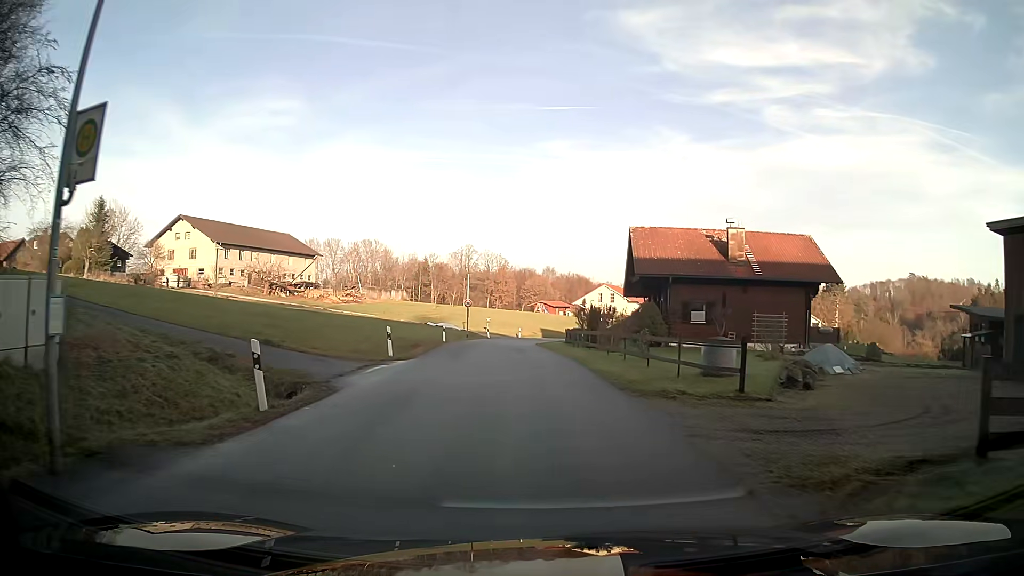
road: residential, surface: asphalt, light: Day
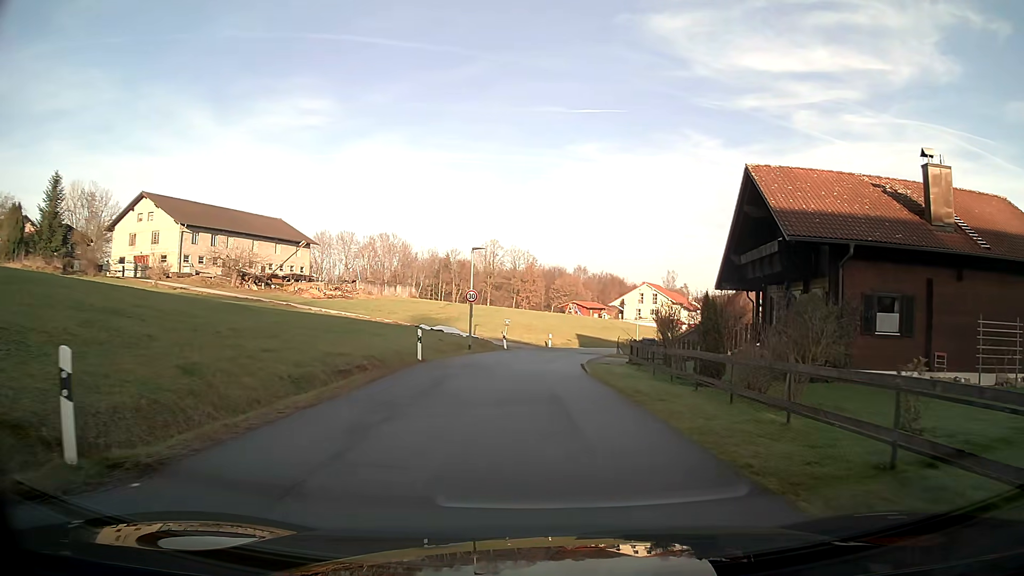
(-0.4, +17.8) m; -2°
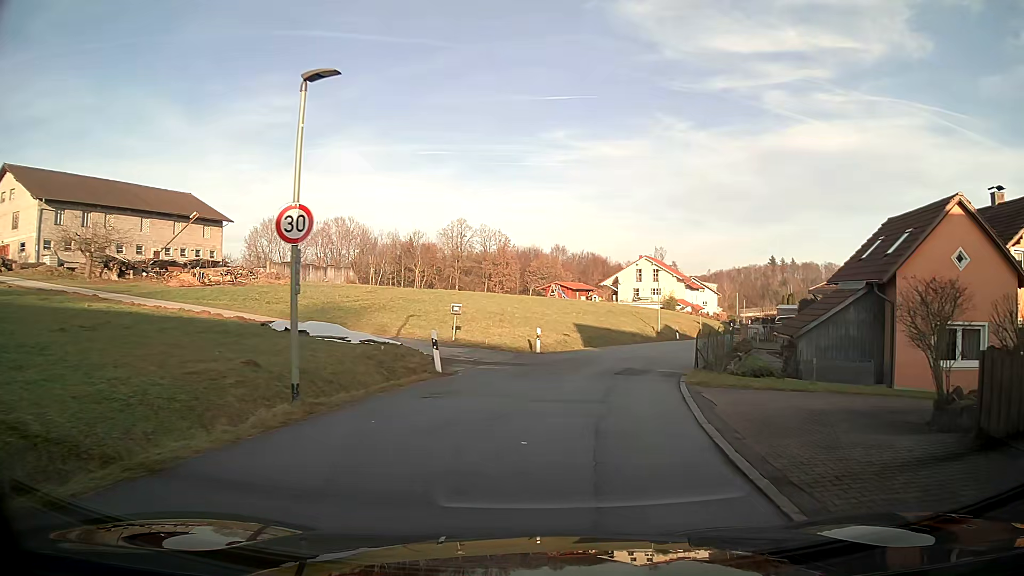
(+0.3, +22.5) m; +4°
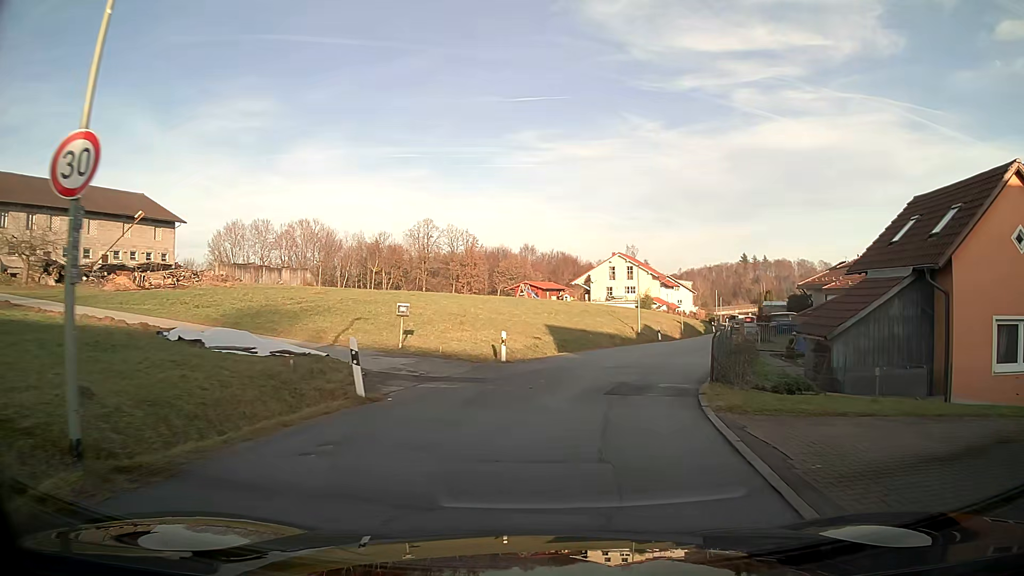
(+0.1, +4.6) m; +3°
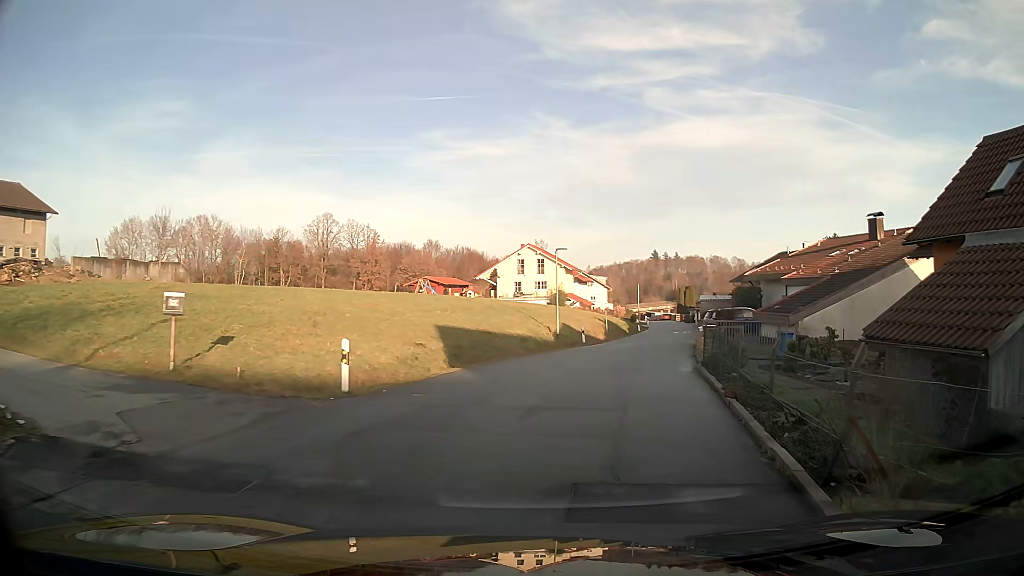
(+0.6, +9.2) m; +8°
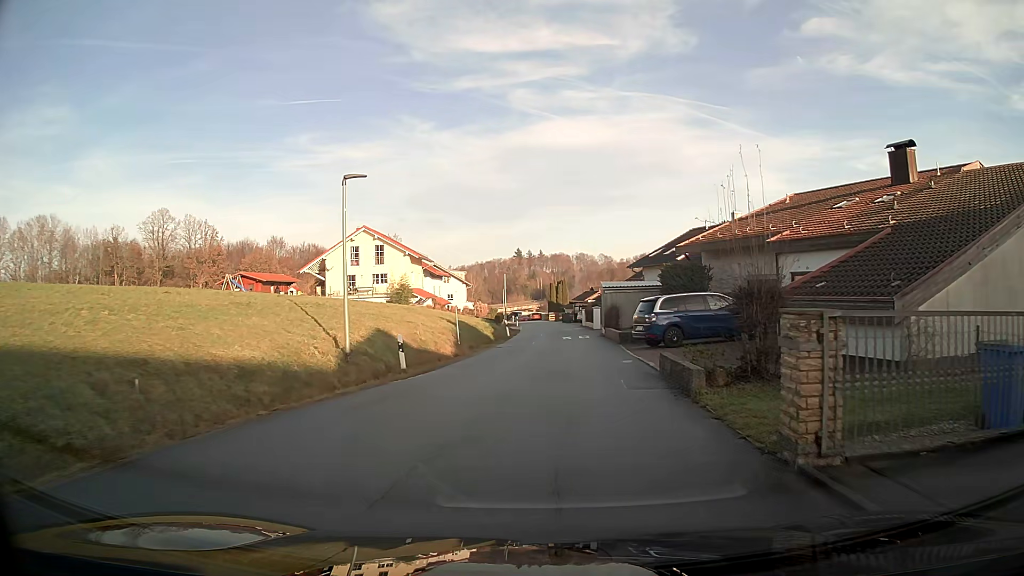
(+1.9, +18.6) m; +10°
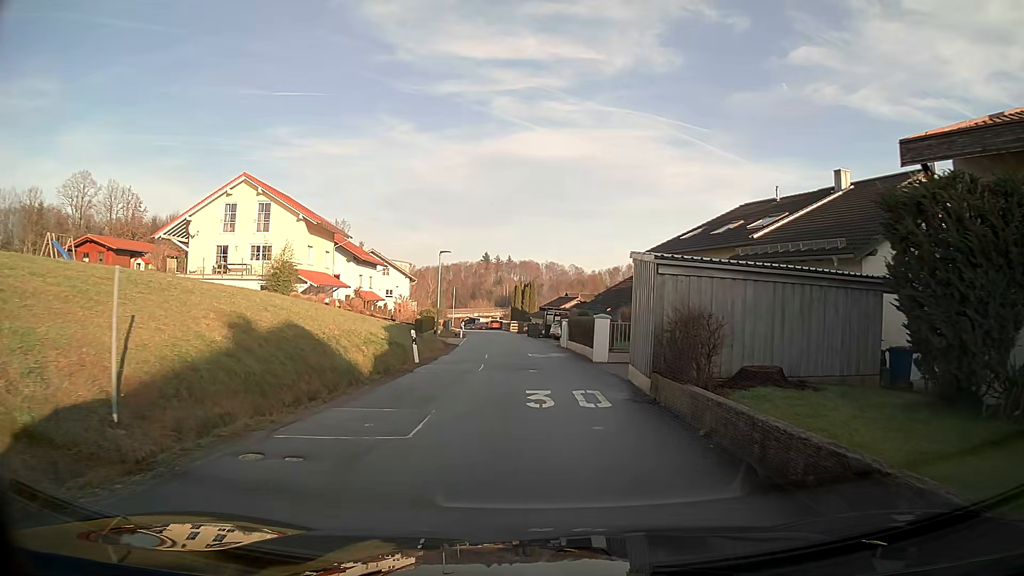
(+0.6, +22.9) m; +2°
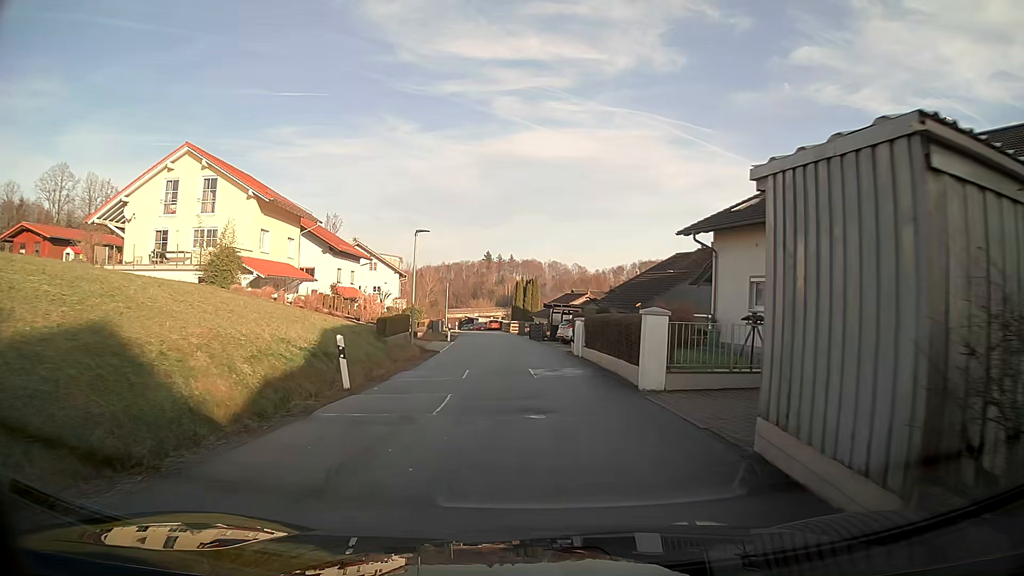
(0.0, +8.6) m; 0°
